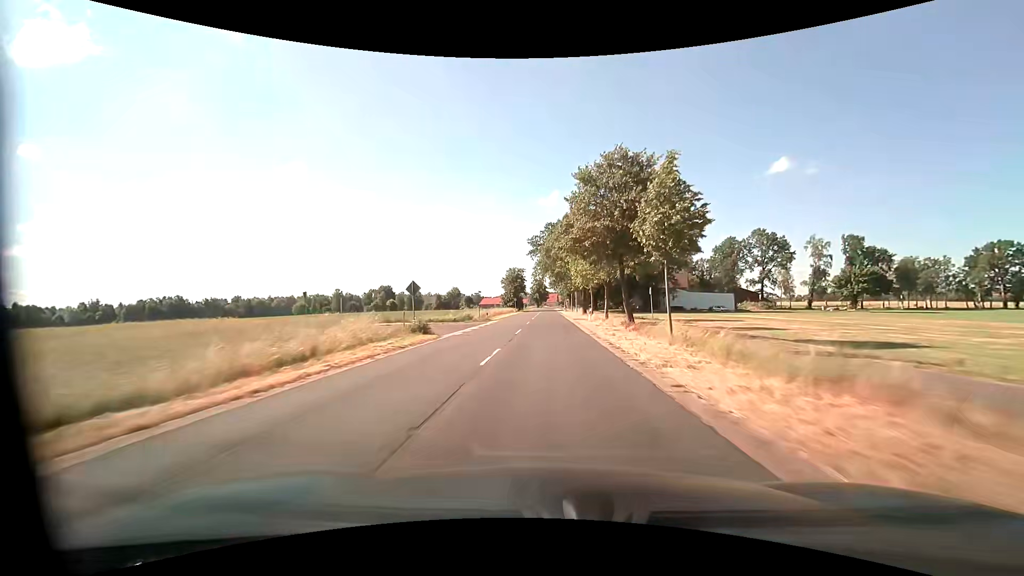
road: secondary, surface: asphalt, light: Day
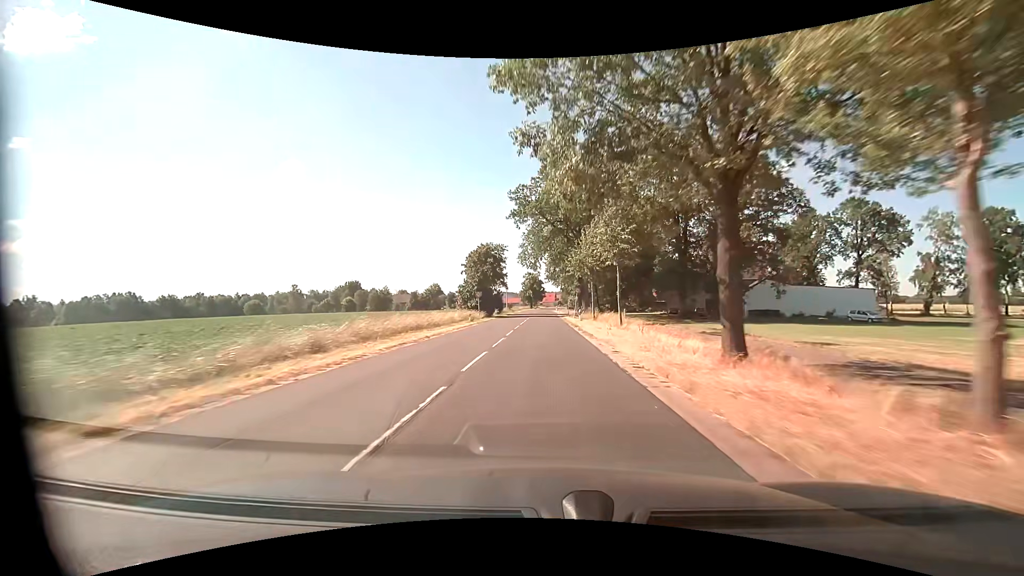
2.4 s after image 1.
(+0.4, +48.9) m; +1°
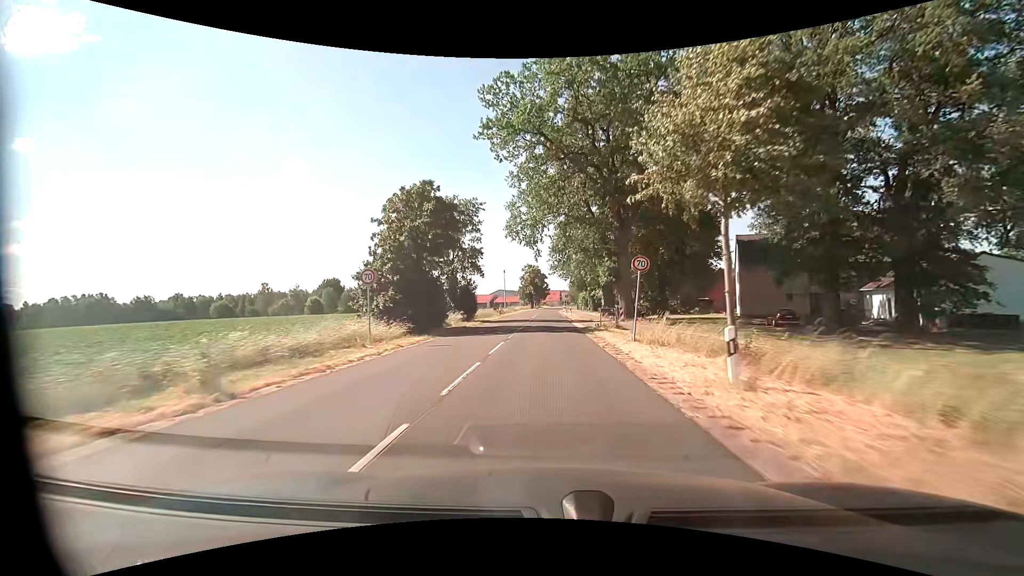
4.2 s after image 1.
(-0.3, +32.1) m; 0°
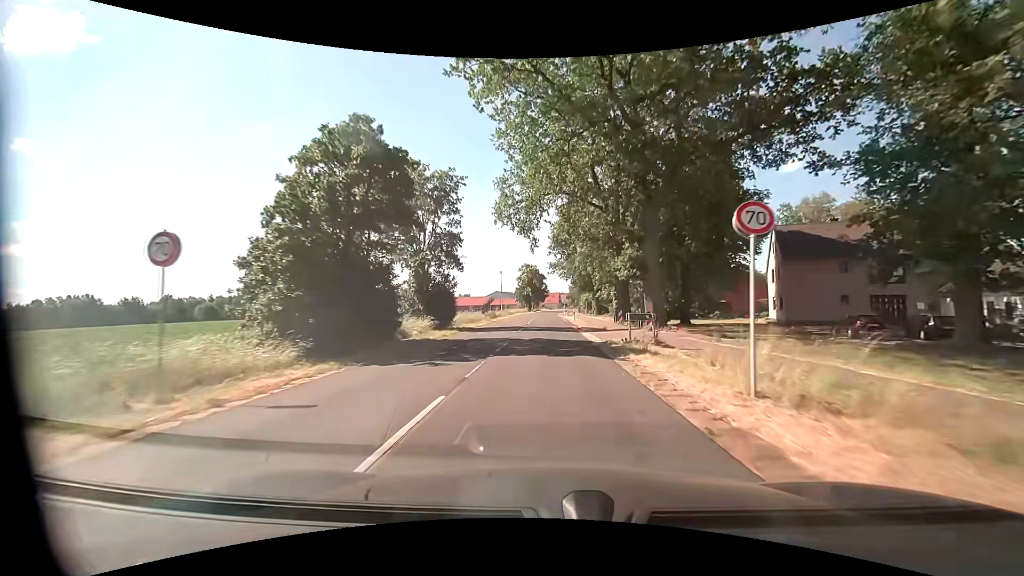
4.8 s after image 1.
(-0.1, +10.1) m; 0°
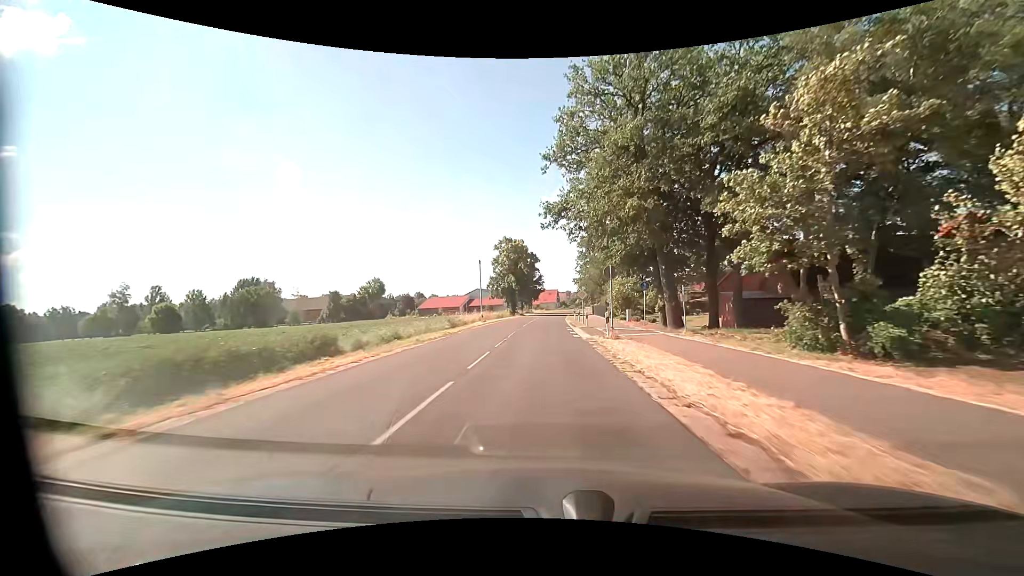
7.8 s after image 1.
(+0.3, +52.7) m; +1°
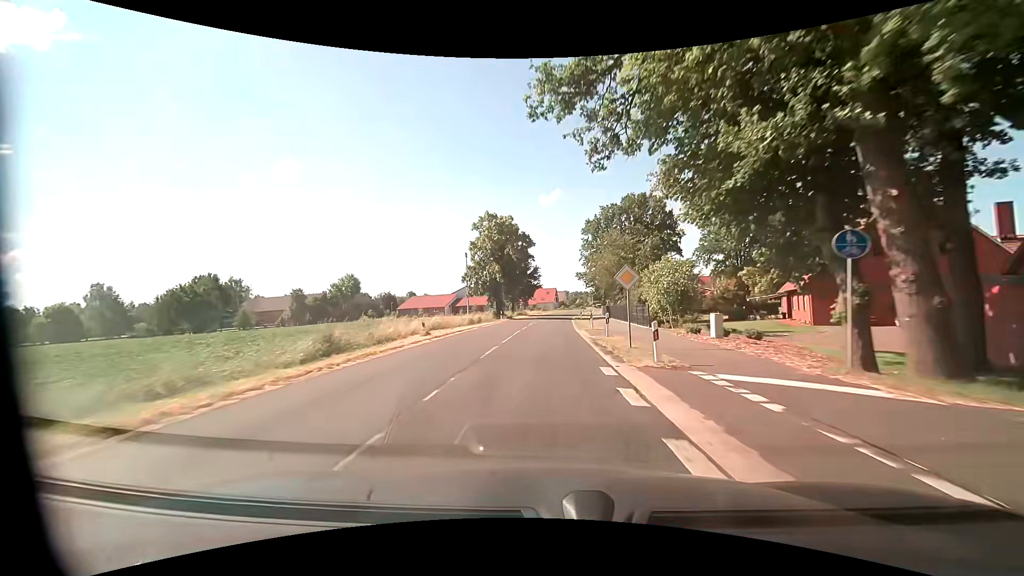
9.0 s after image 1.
(+0.1, +21.8) m; 0°
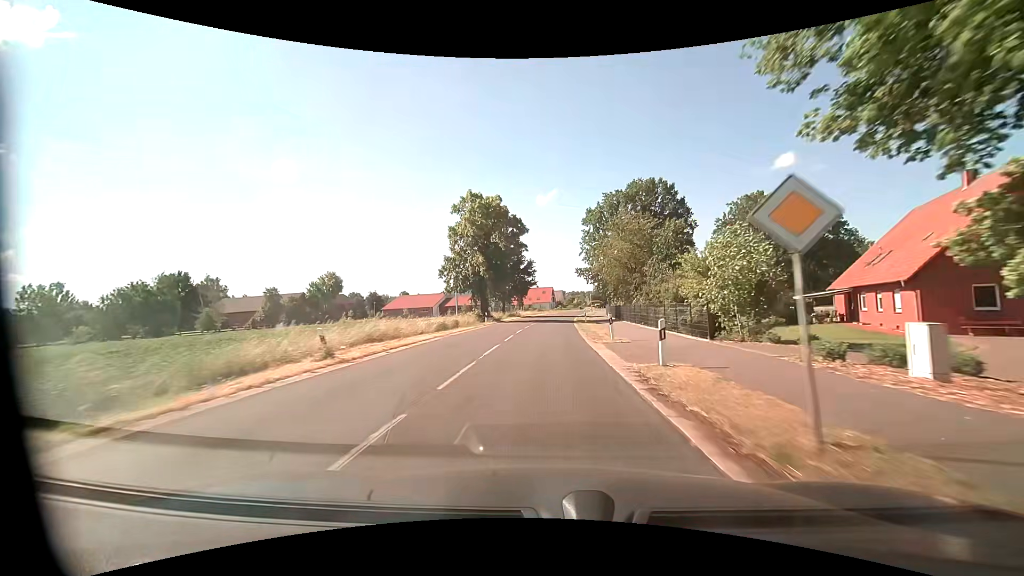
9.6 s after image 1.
(0.0, +11.0) m; +1°
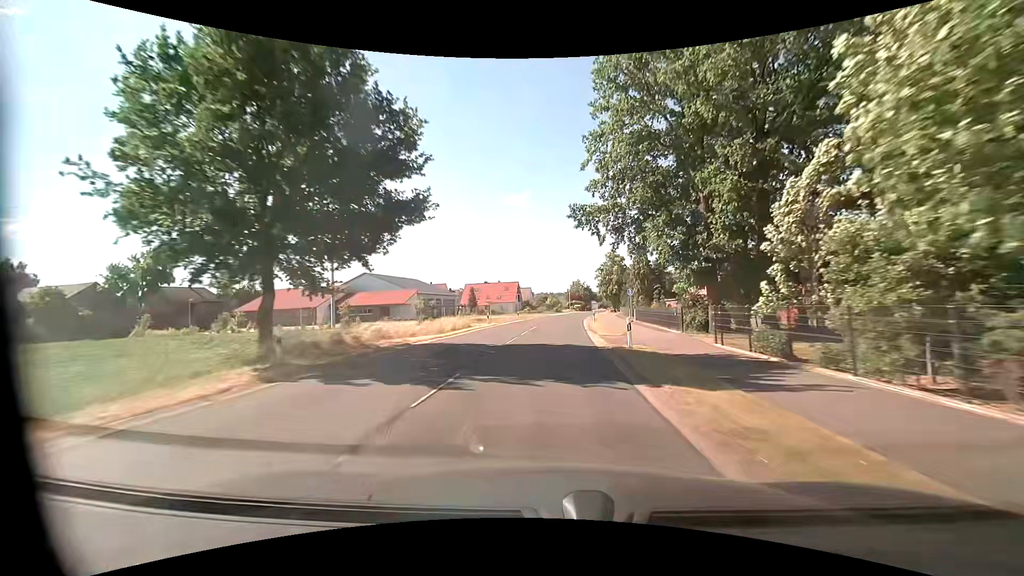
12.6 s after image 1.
(+1.0, +55.6) m; +3°
(0, +10) (0, +20) (+1, +30) (+1, +40) (+2, +50) (+3, +60) (+4, +70) (+5, +80) (+6, +90) (+8, +100) m
